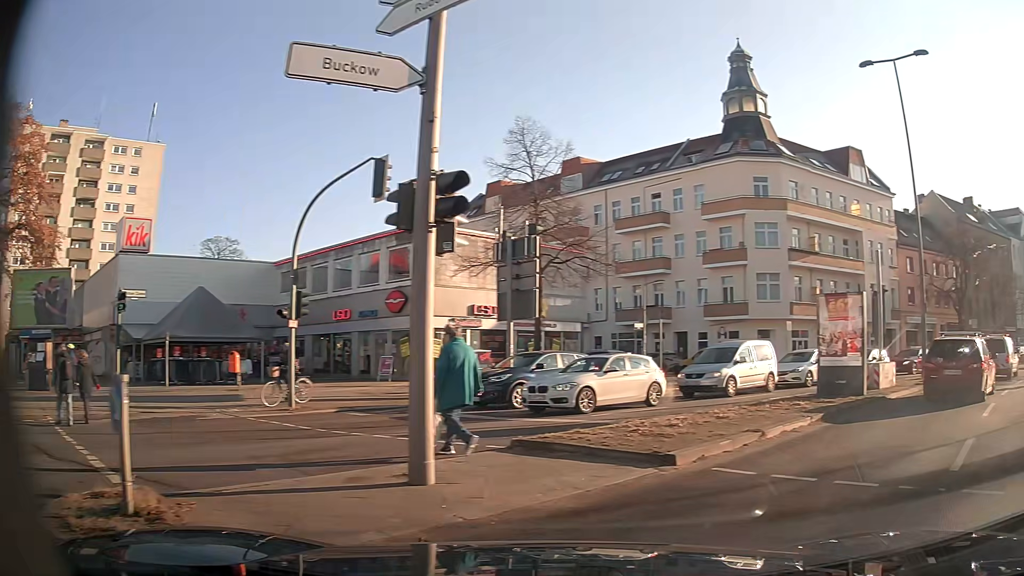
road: secondary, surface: asphalt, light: Day
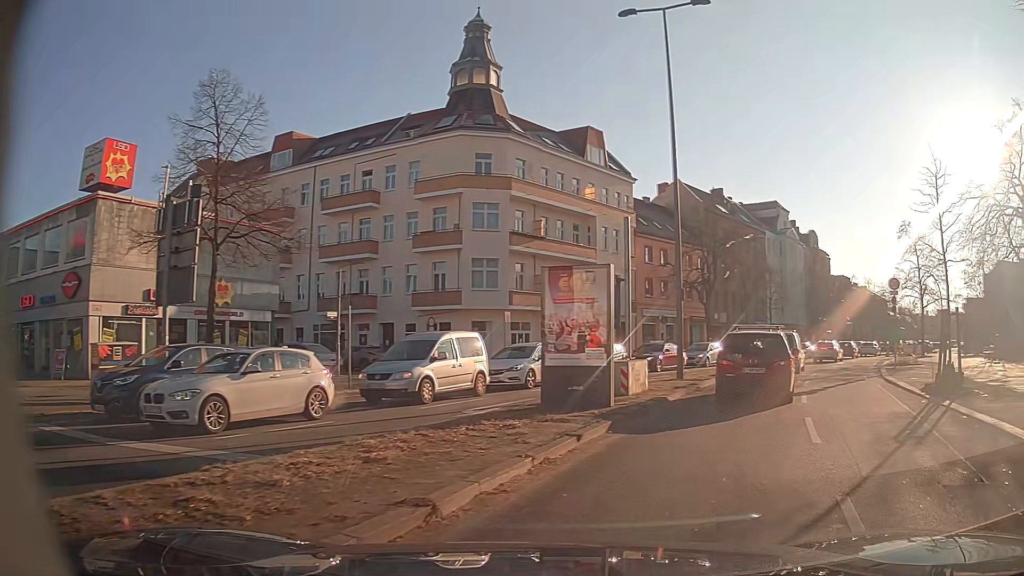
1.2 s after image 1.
(+1.3, +4.9) m; +25°
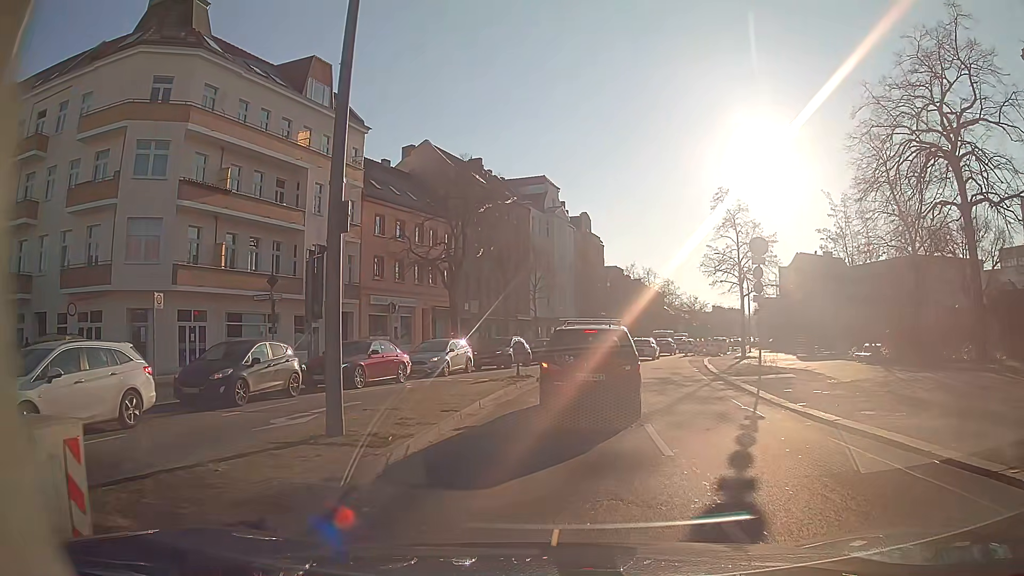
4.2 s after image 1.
(+3.2, +12.8) m; +21°
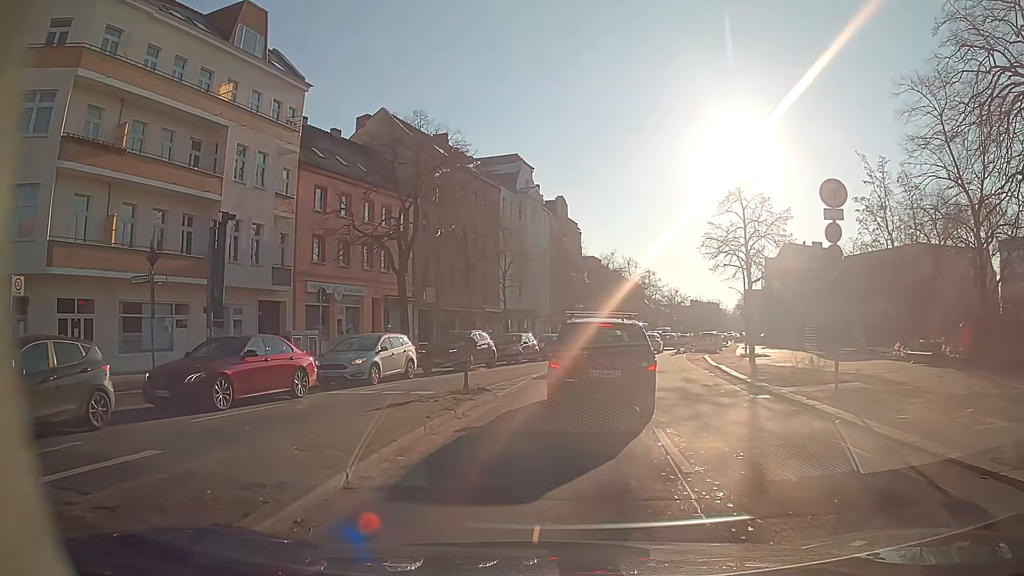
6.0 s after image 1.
(+0.2, +7.3) m; +3°
